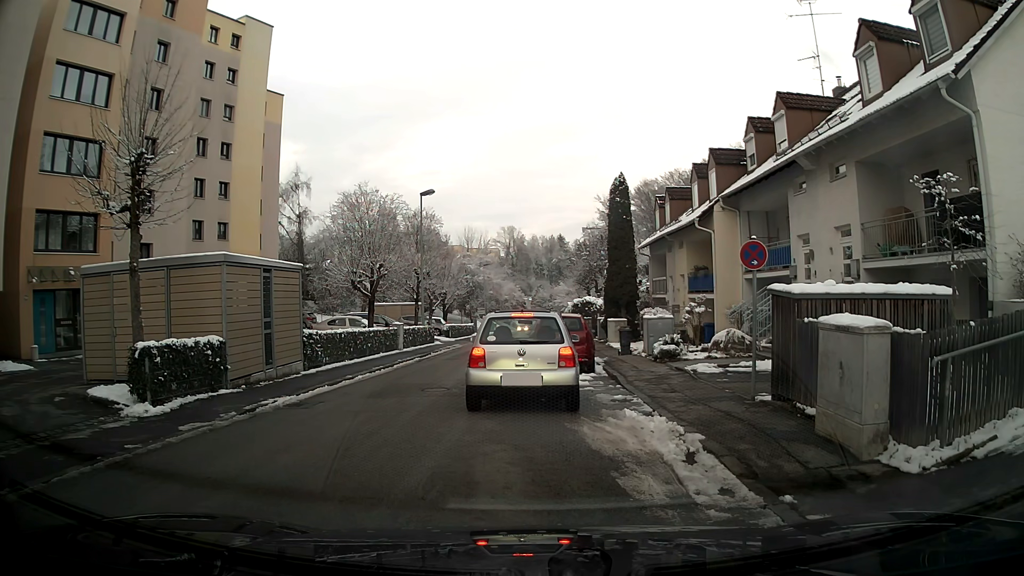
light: Day
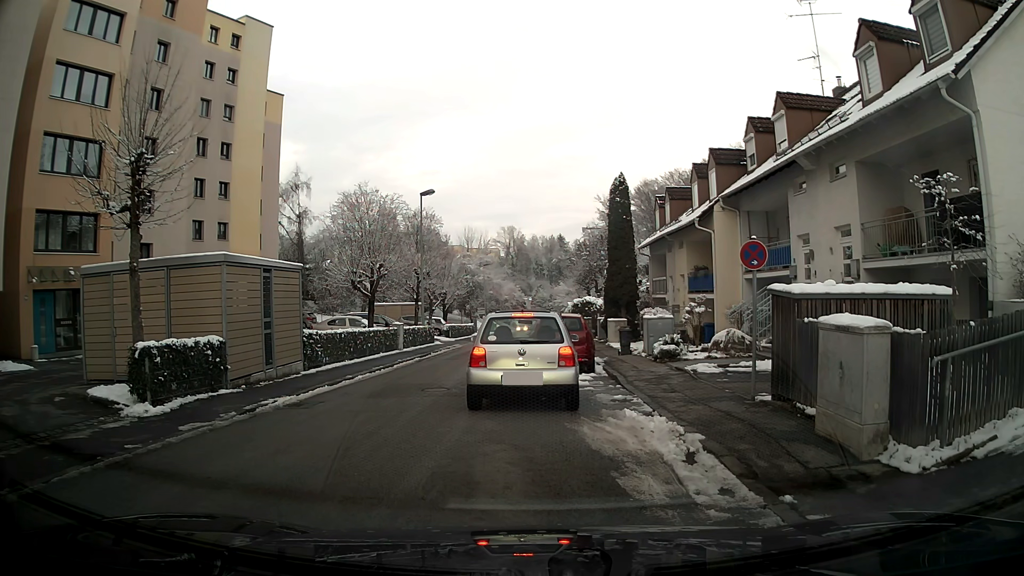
(0.0, 0.0) m; 0°
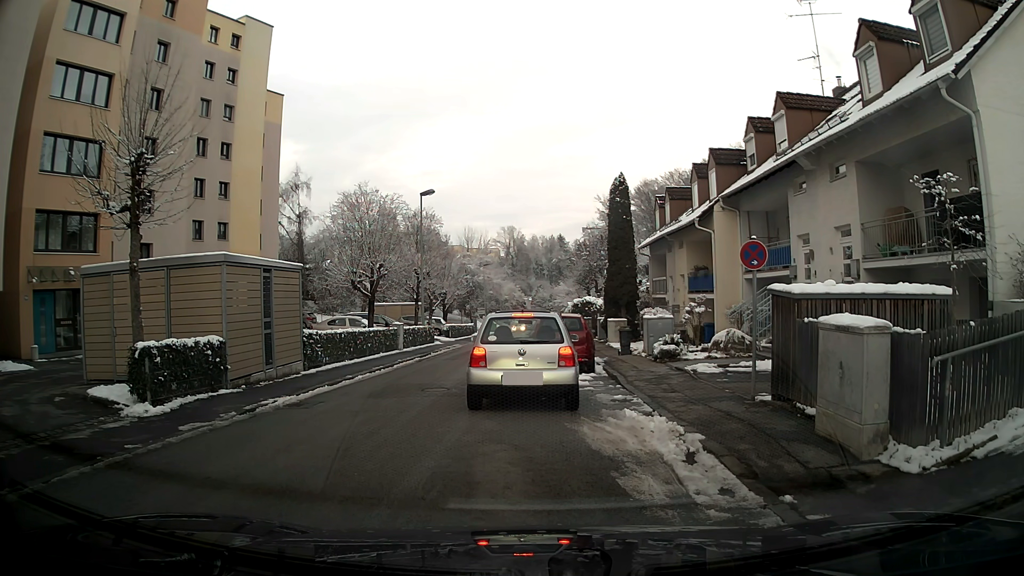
(0.0, 0.0) m; 0°
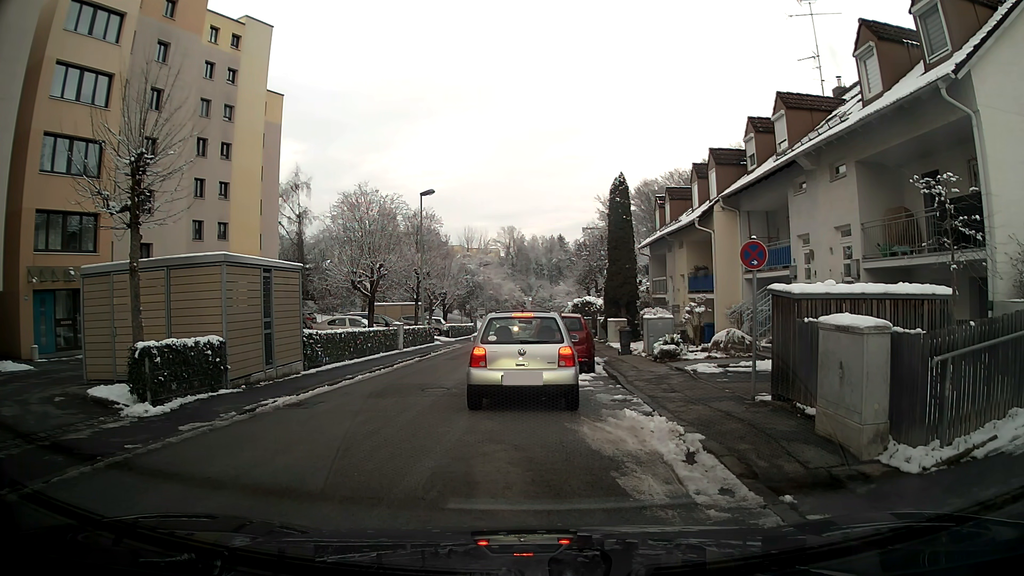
(0.0, 0.0) m; 0°
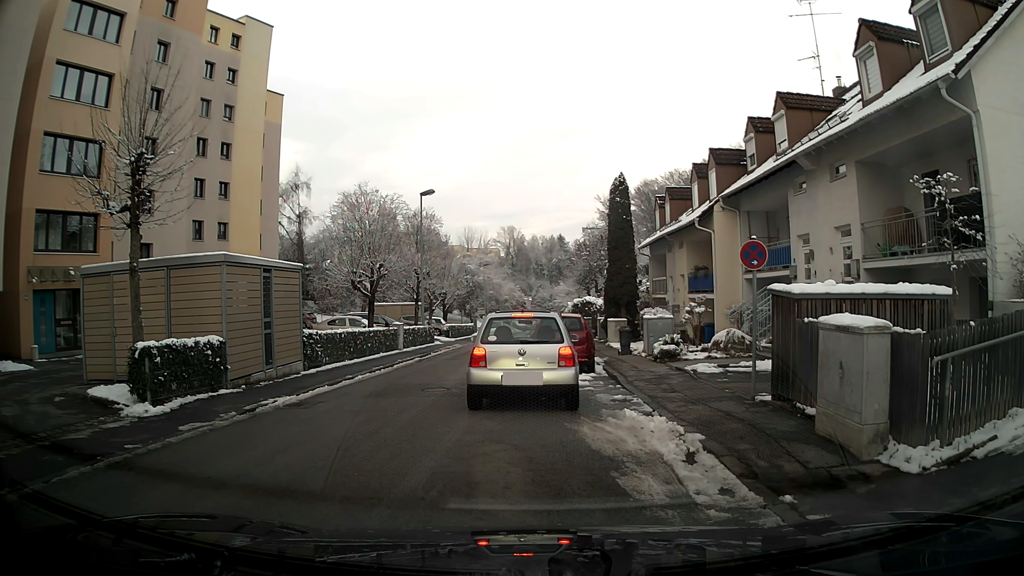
(0.0, 0.0) m; 0°
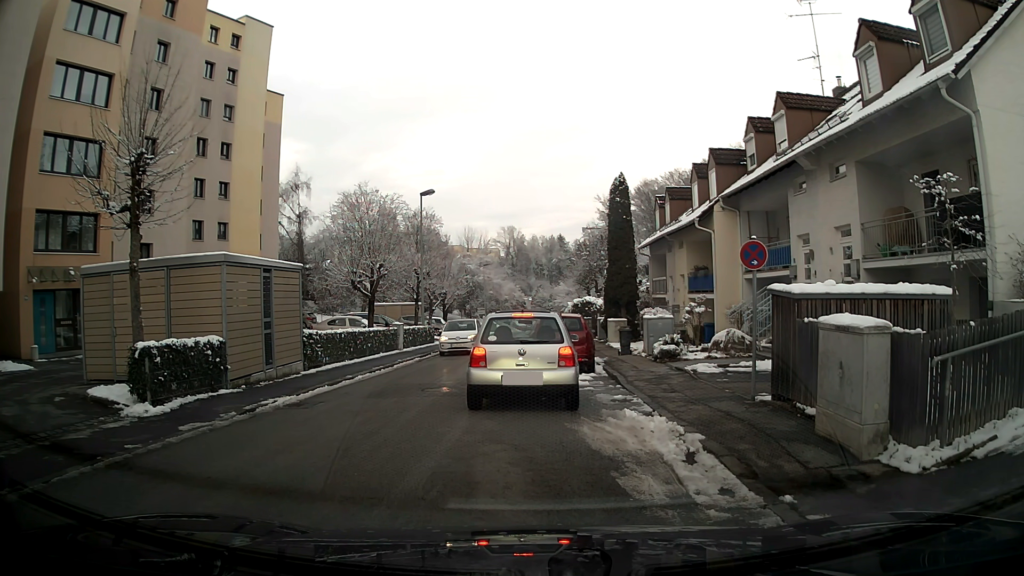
(0.0, 0.0) m; 0°
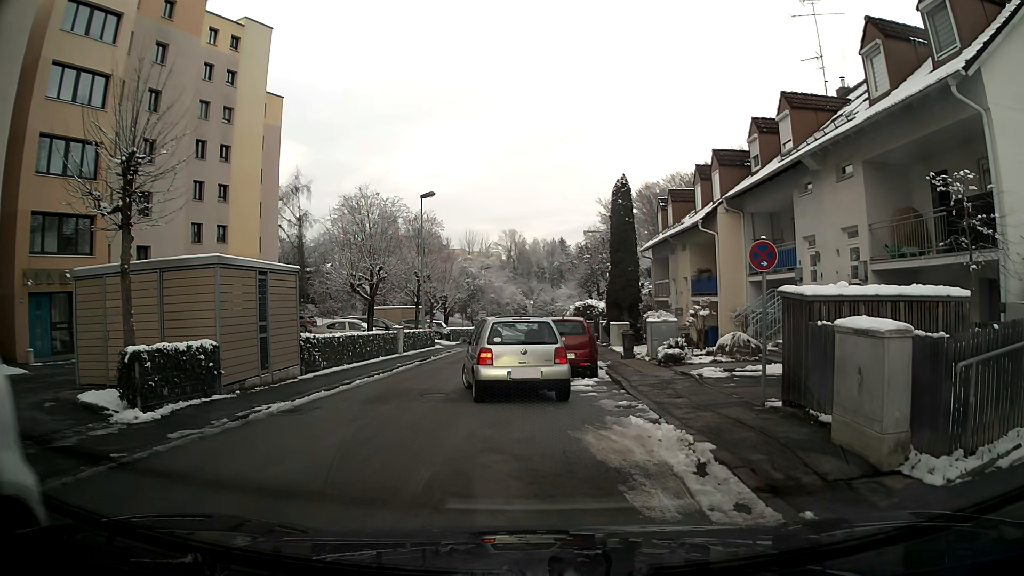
(0.0, +0.4) m; 0°
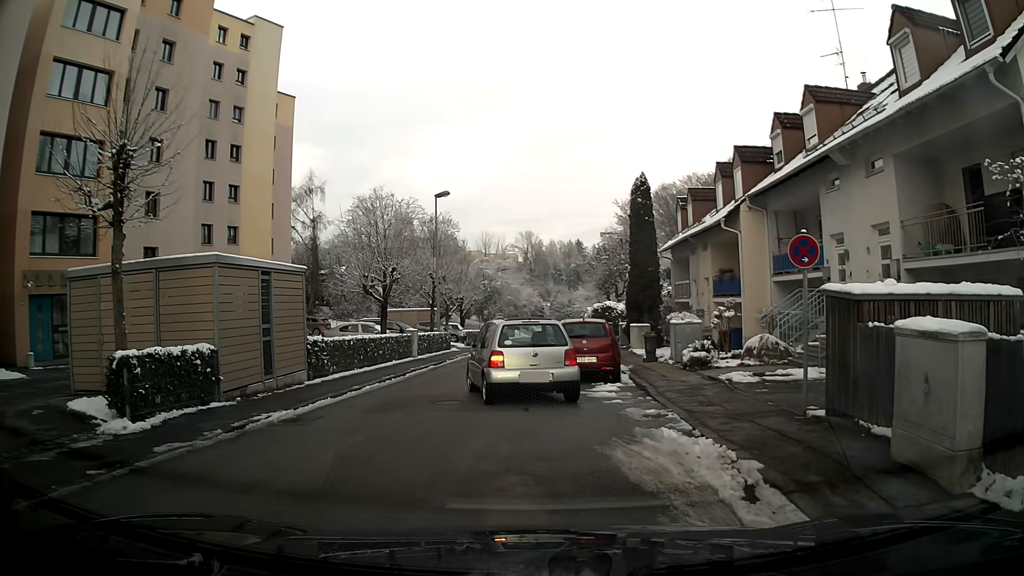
(0.0, +0.9) m; -3°
(-1, +10) (-1, +20) (-1, +30) (0, +40) (0, +50) (+1, +60) (+3, +70) (+5, +79) (+5, +89) (+4, +99) m
